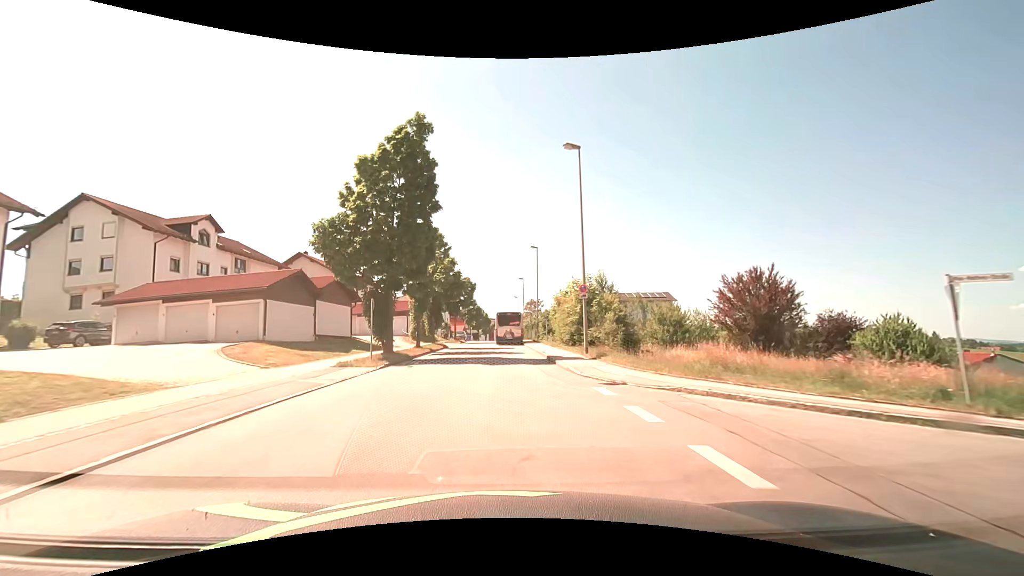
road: residential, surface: asphalt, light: Day
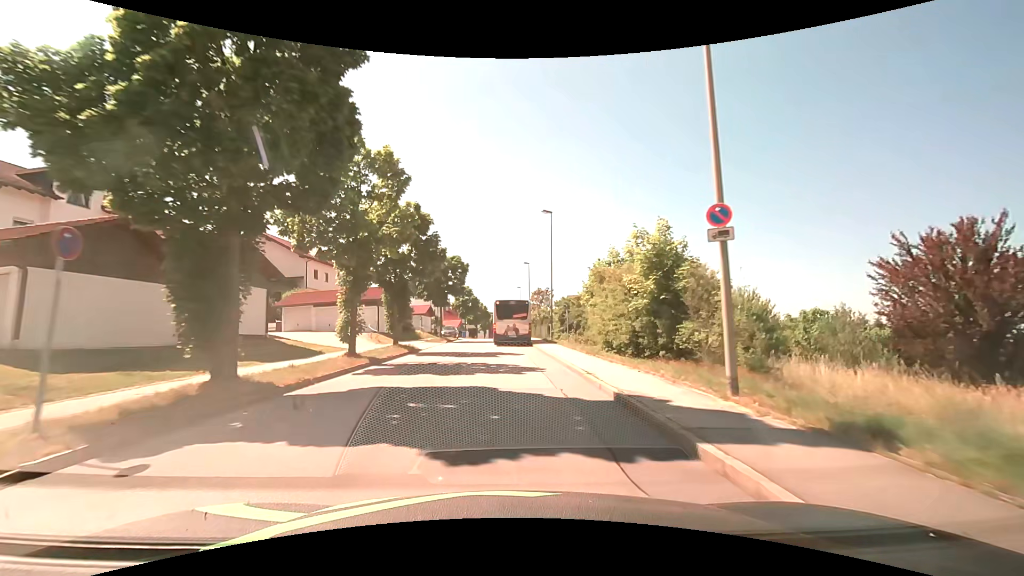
(-0.1, +14.1) m; 0°
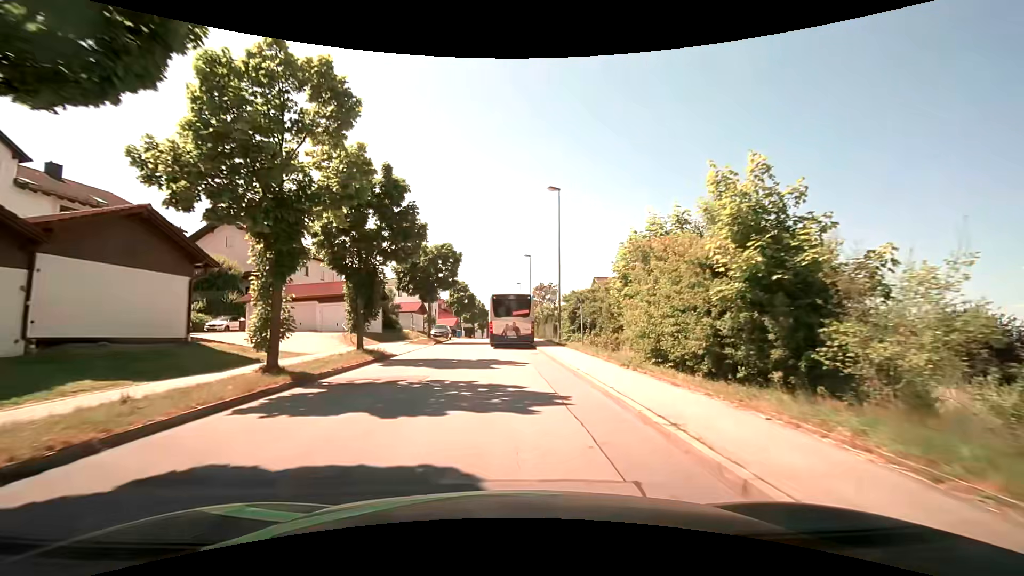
(0.0, +6.0) m; 0°
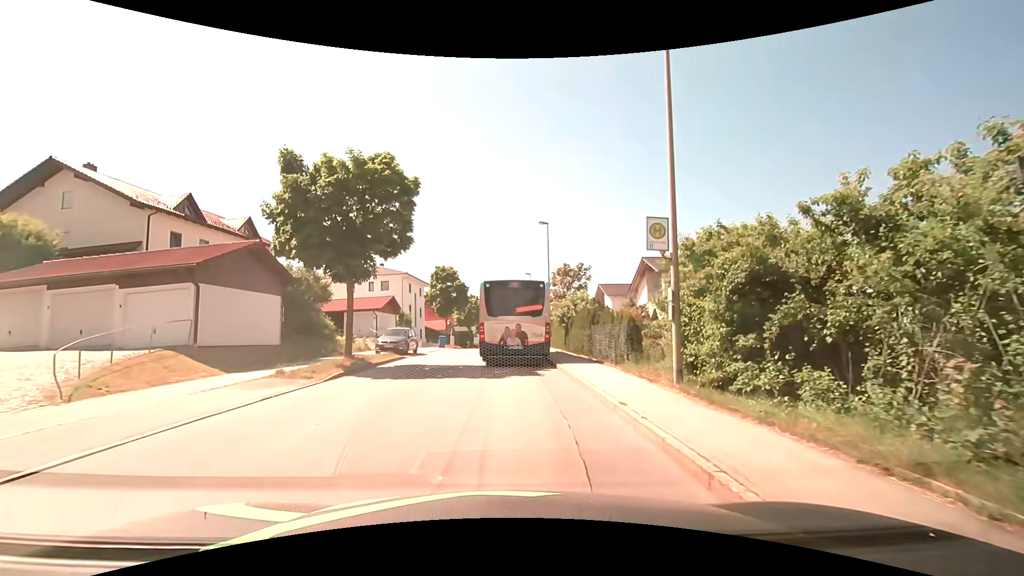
(0.0, +20.1) m; 0°
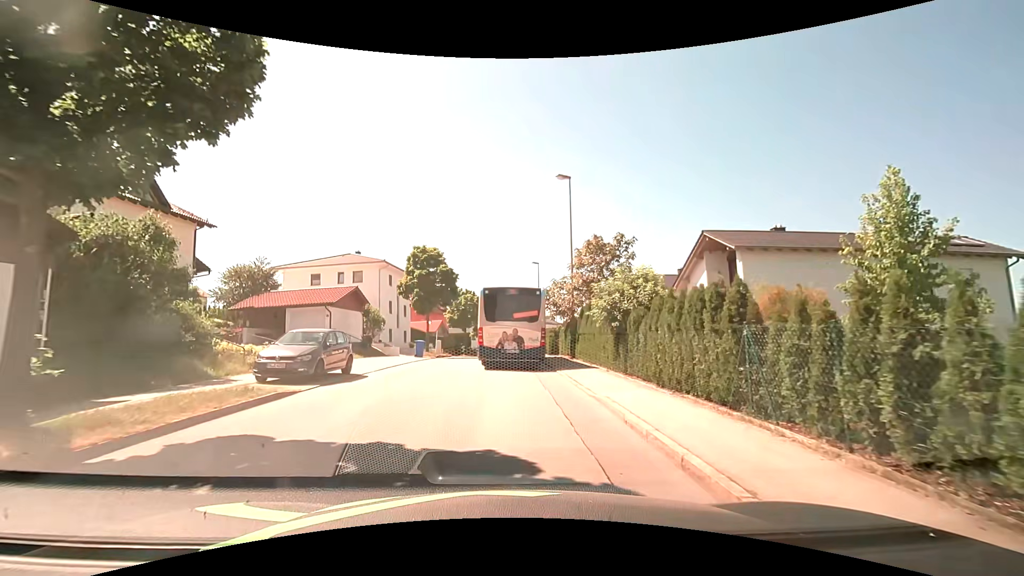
(-0.2, +12.8) m; -1°
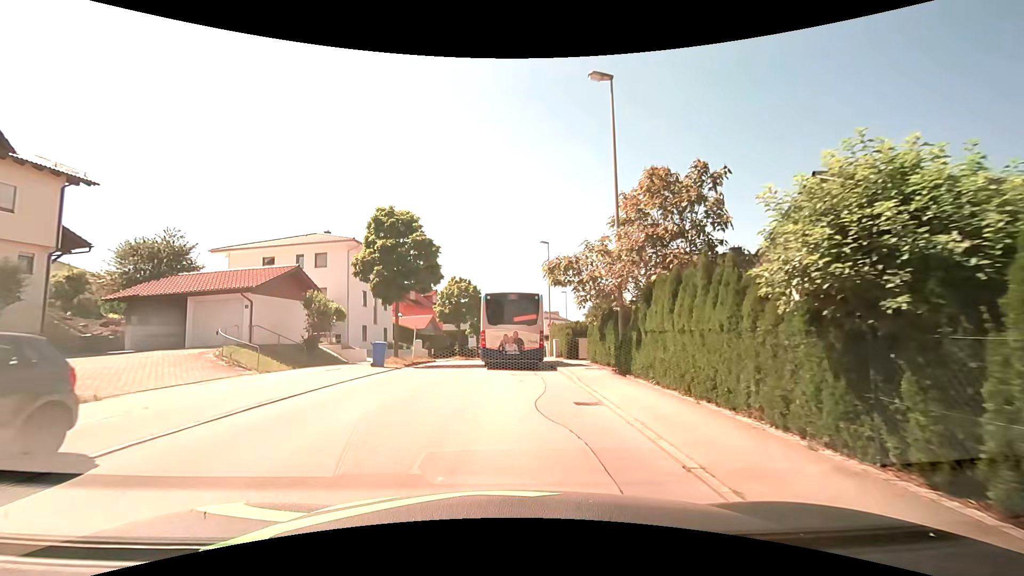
(0.0, +10.8) m; 0°
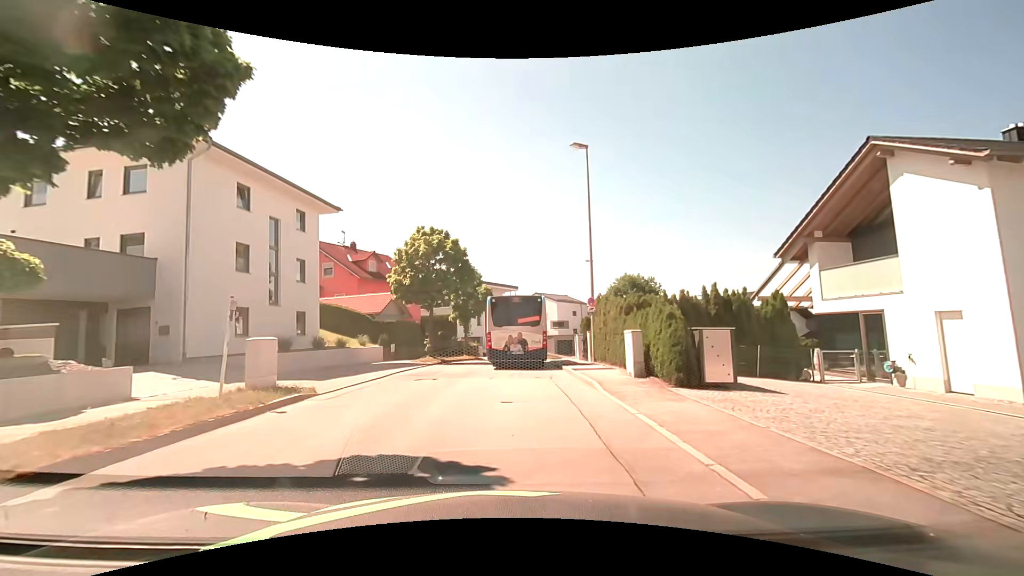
(-0.1, +20.7) m; -2°
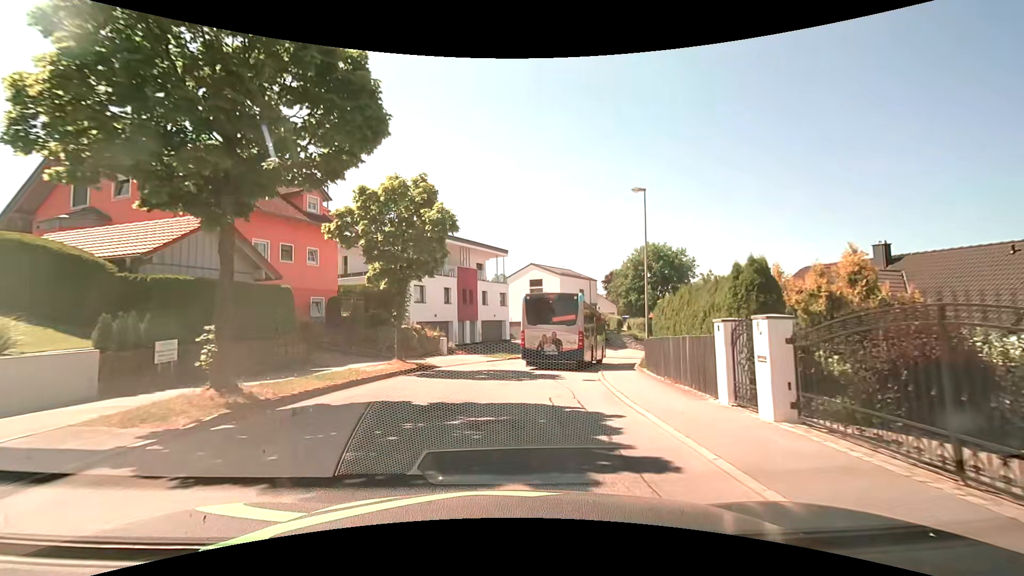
(+0.4, +22.5) m; +3°
(0, +10) (+1, +20) (+4, +30) (+8, +38) (+15, +46) (+23, +52) (+31, +57) (+41, +61) (+50, +64) (+59, +68) m
